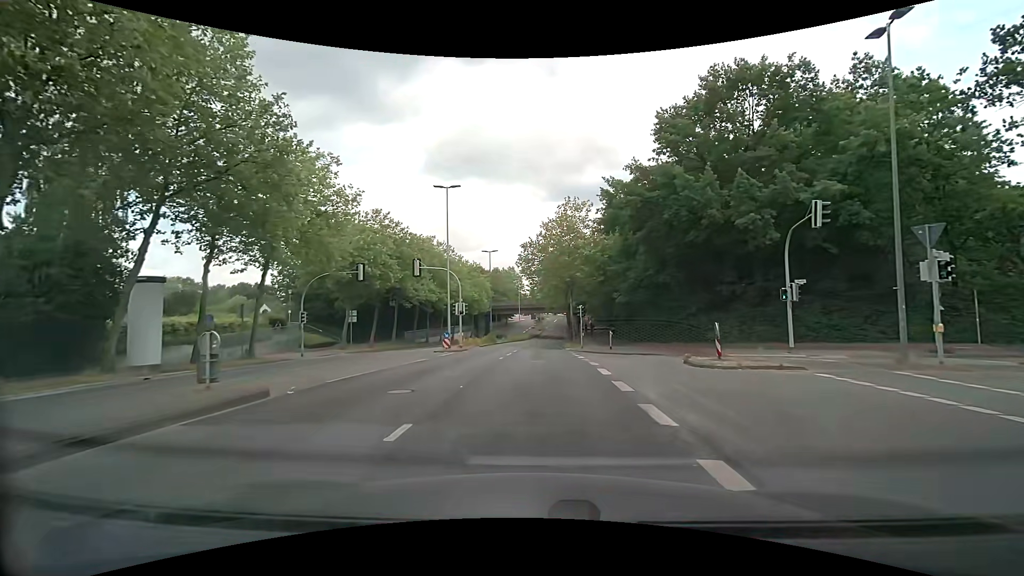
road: tertiary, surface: asphalt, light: Day
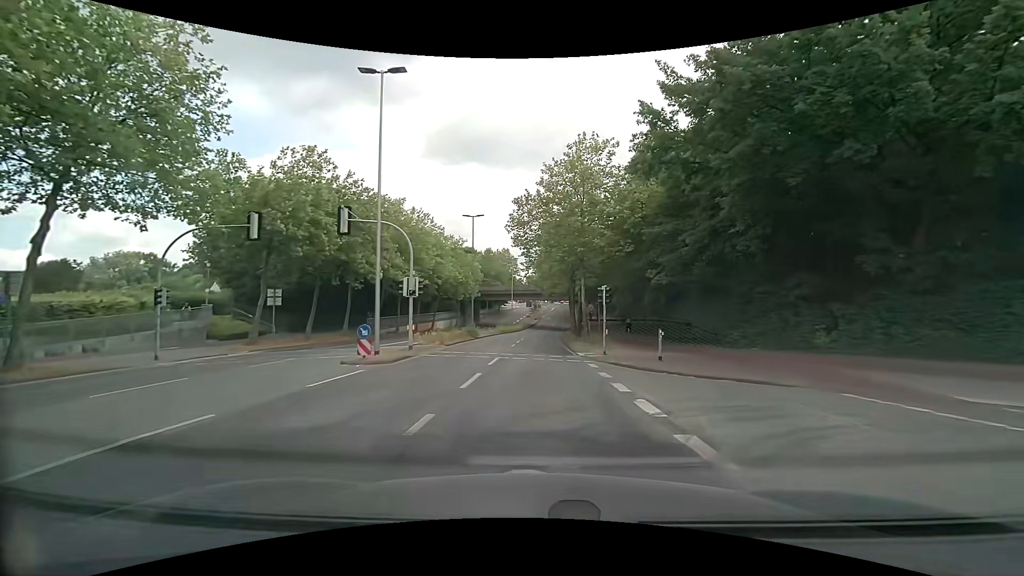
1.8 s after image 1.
(-0.1, +13.9) m; 0°
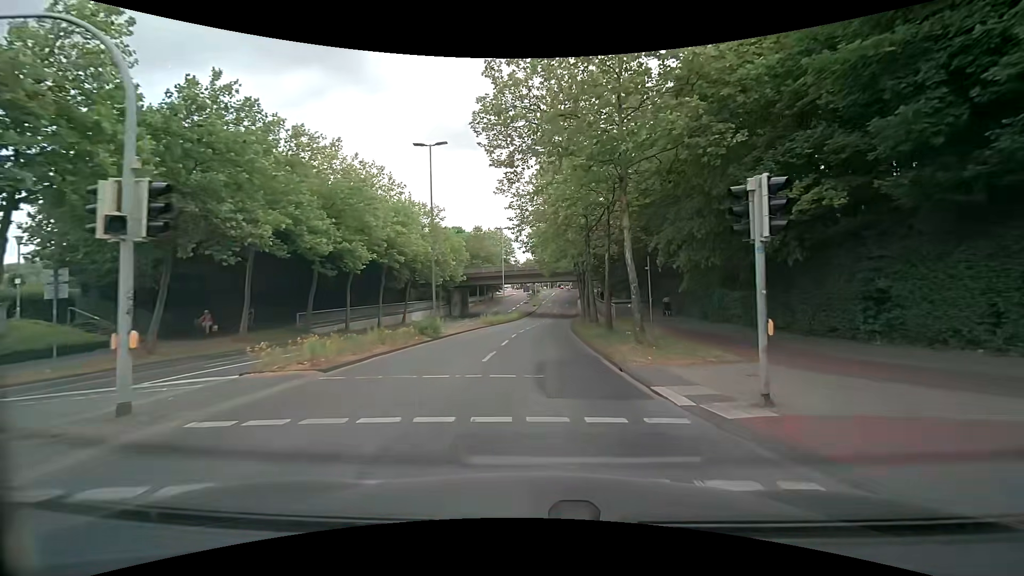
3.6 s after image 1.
(+0.2, +15.9) m; +1°
(0, +10) (0, +20) (0, +30) (+1, +40) (+2, +50) (+2, +60) (+3, +70) (+4, +80) (+5, +90) (+6, +100) m
